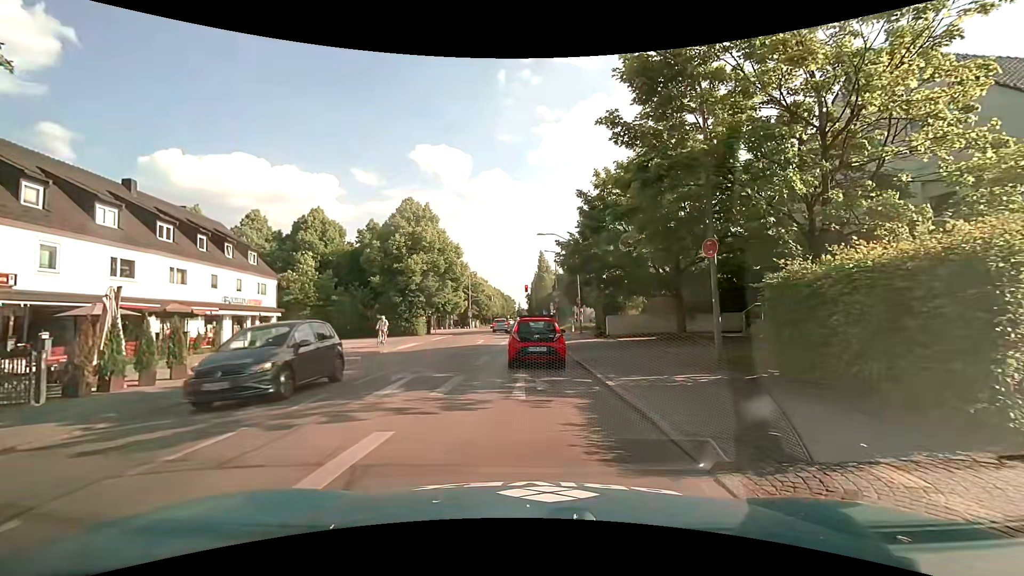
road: secondary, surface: asphalt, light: Day
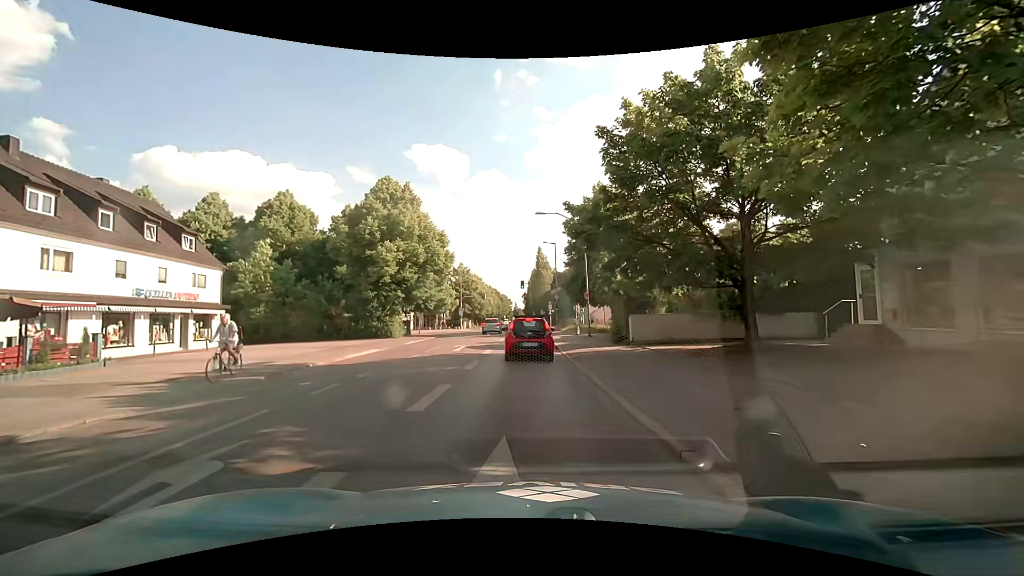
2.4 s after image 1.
(0.0, +7.7) m; 0°
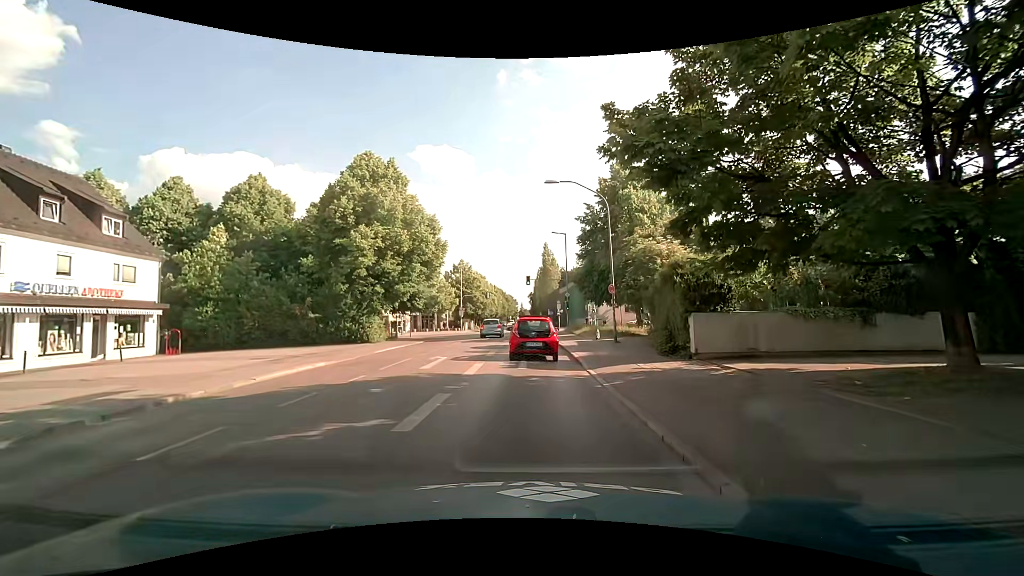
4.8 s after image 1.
(0.0, +7.3) m; 0°
(0, +10) (0, +20) (0, +30) (0, +40) (0, +50) (0, +60) (0, +70) (0, +80) (-1, +90) (-1, +100) m
